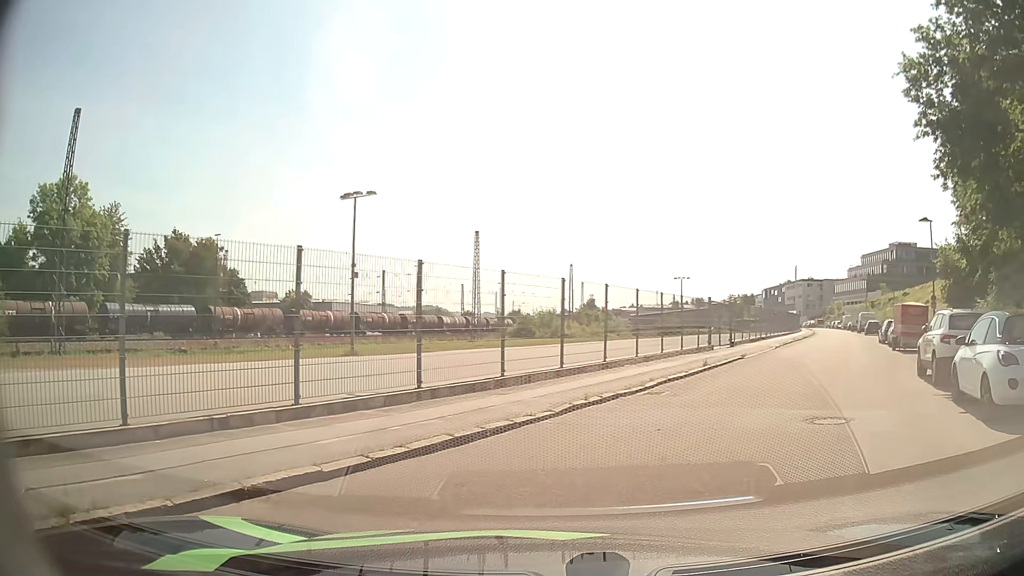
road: residential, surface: asphalt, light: Day
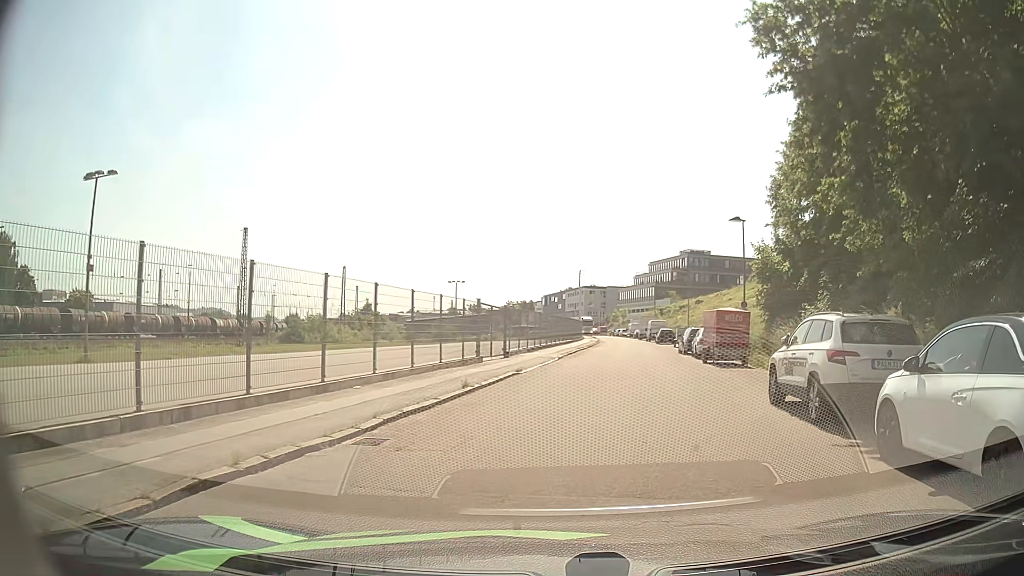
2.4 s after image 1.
(+1.0, +4.9) m; +19°
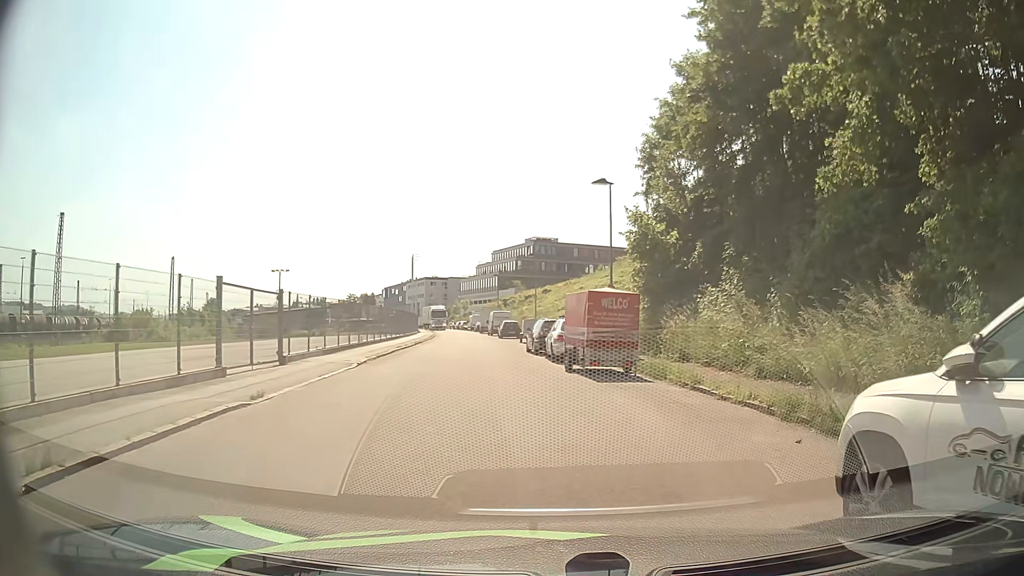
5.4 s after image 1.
(+1.3, +9.0) m; +13°
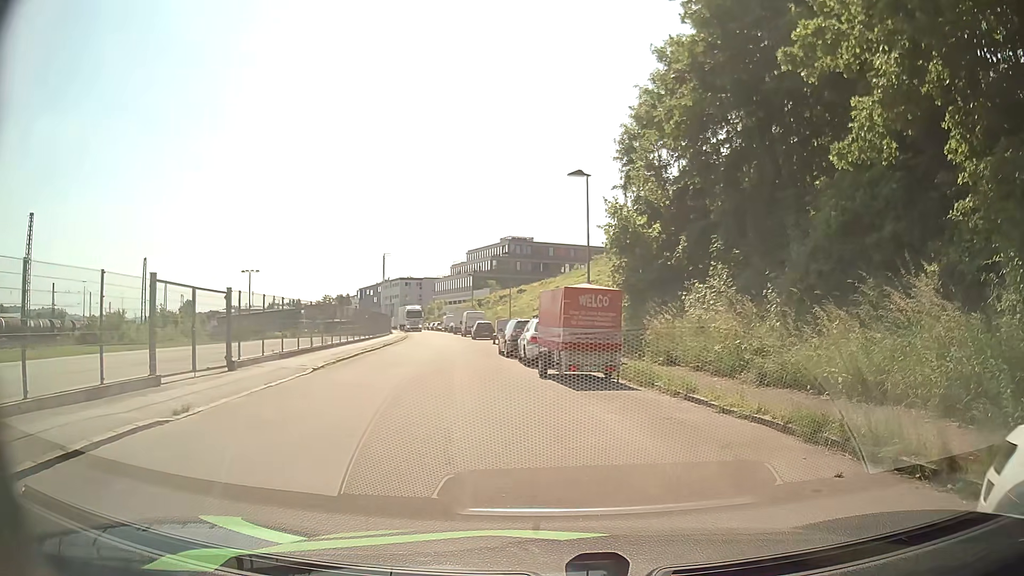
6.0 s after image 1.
(0.0, +1.9) m; +1°
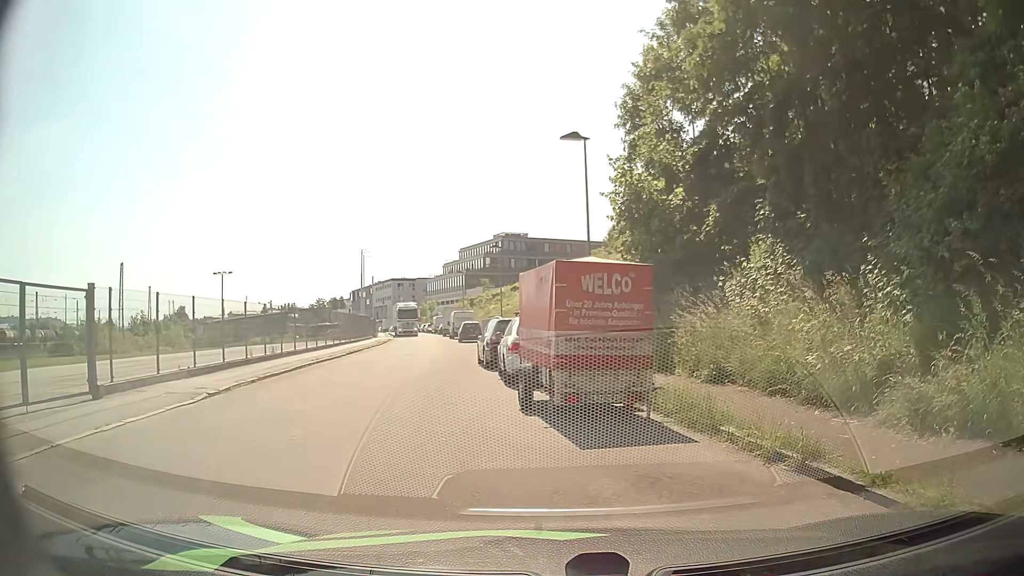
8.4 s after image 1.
(+0.4, +5.9) m; +3°
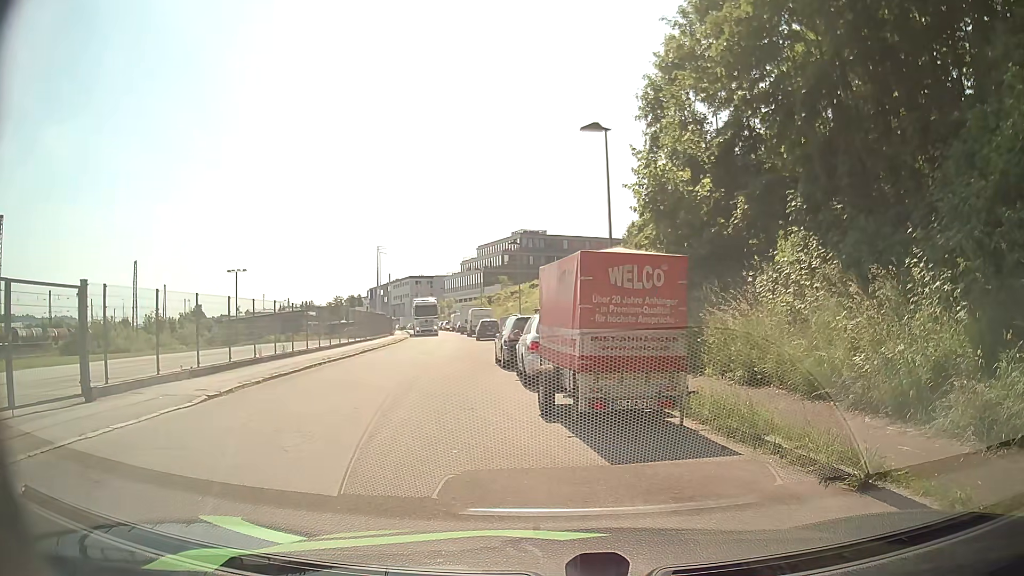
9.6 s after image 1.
(0.0, +0.8) m; 0°
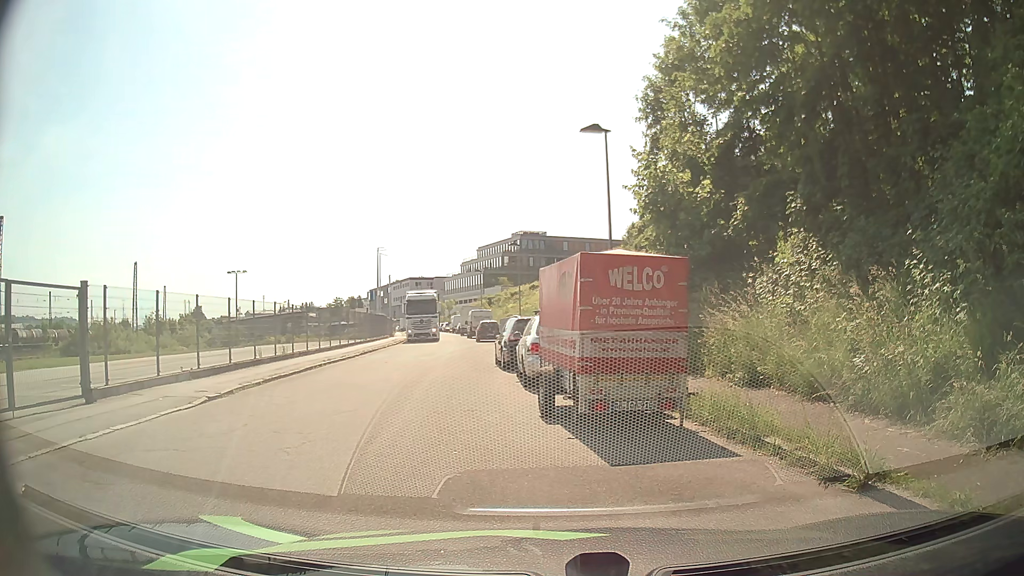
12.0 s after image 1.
(0.0, +0.1) m; 0°
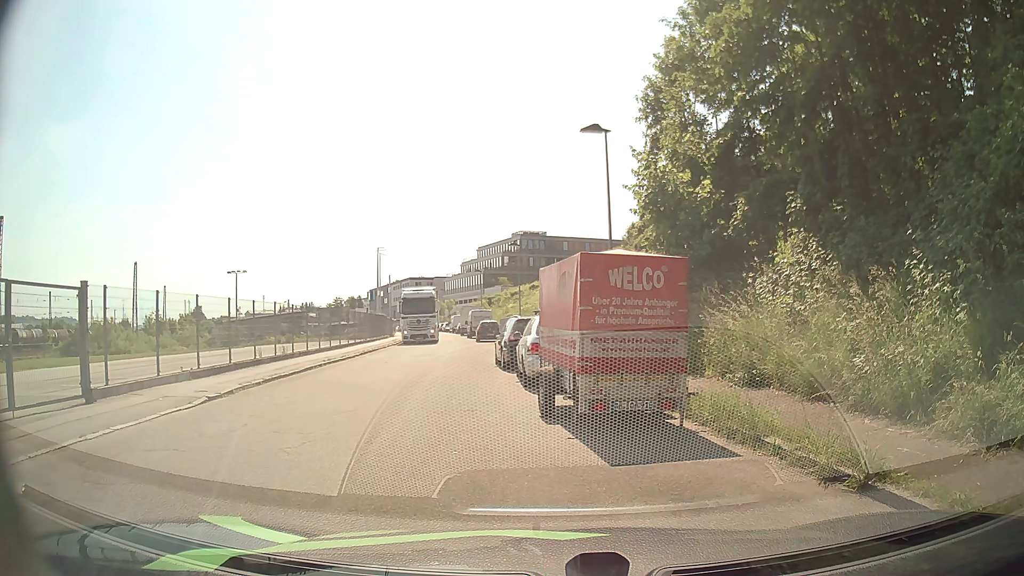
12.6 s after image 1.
(0.0, 0.0) m; 0°
